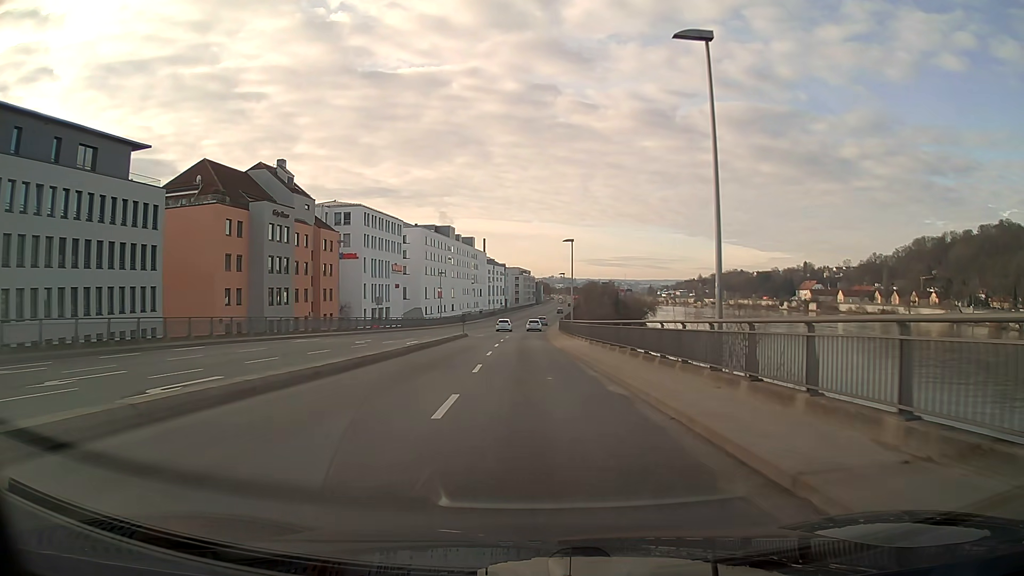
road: primary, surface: asphalt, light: Day
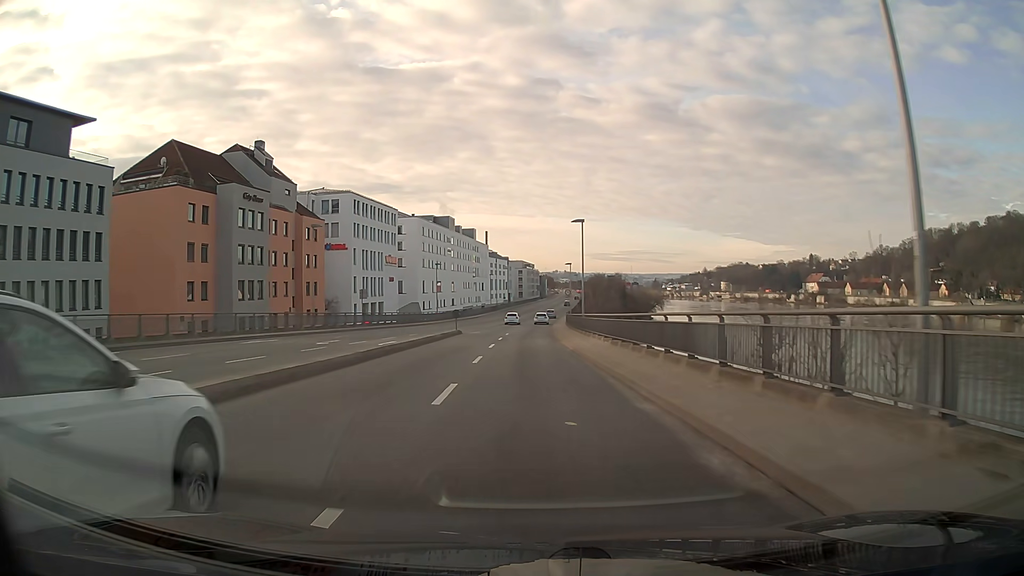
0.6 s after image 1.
(0.0, +7.9) m; 0°
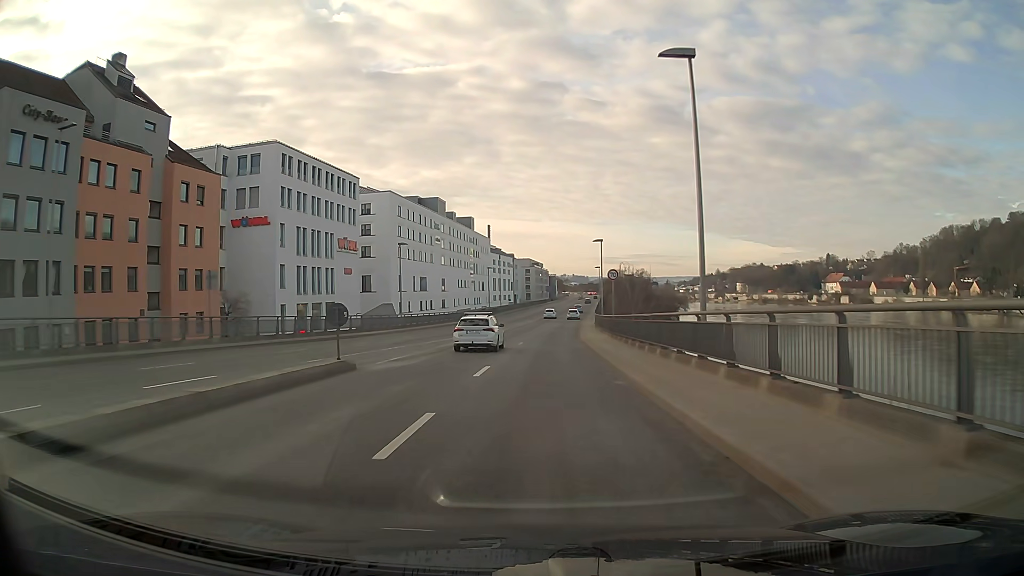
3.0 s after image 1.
(-0.3, +31.2) m; 0°
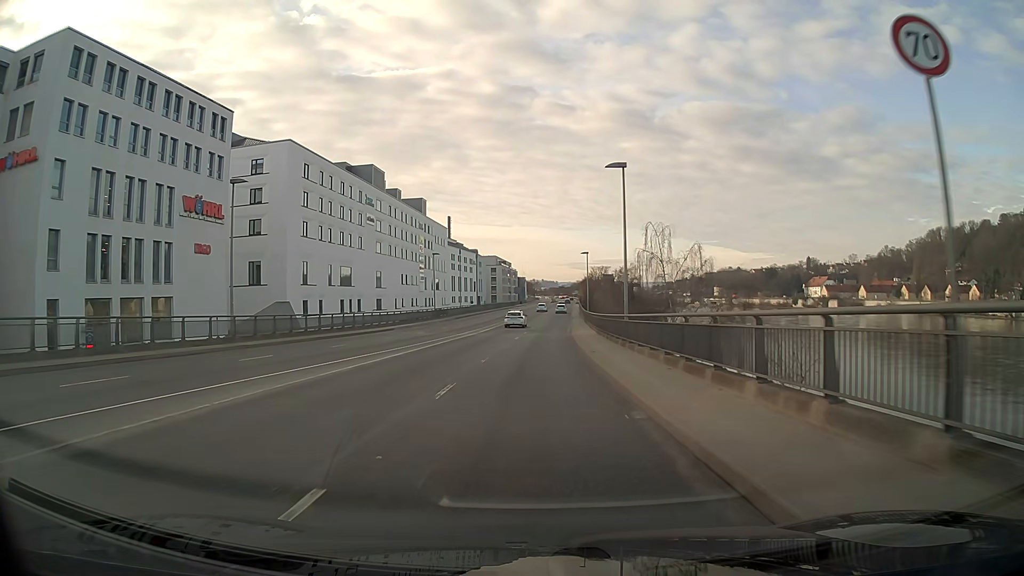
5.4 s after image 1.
(+0.7, +31.2) m; +3°
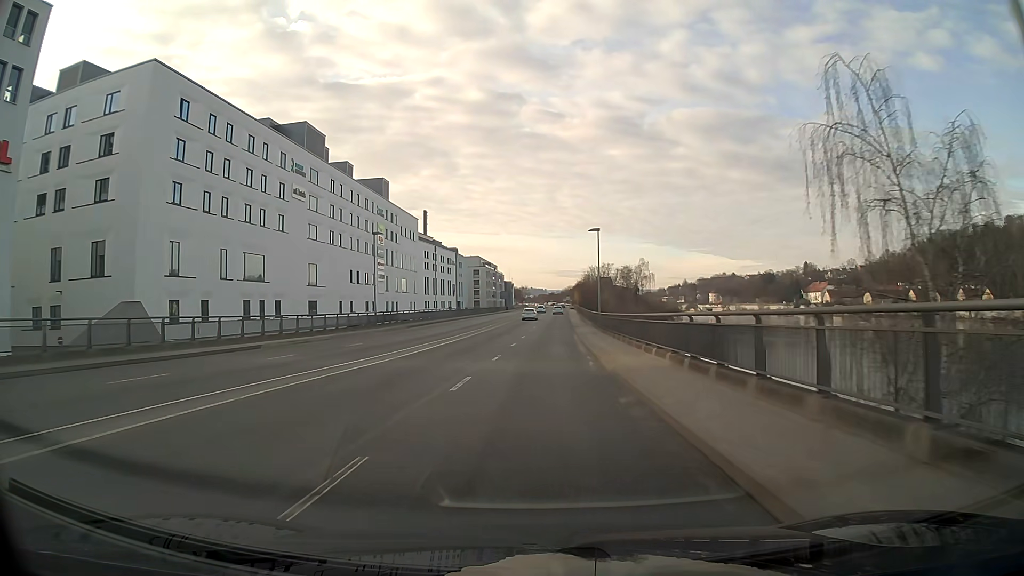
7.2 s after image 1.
(+0.2, +26.0) m; +1°
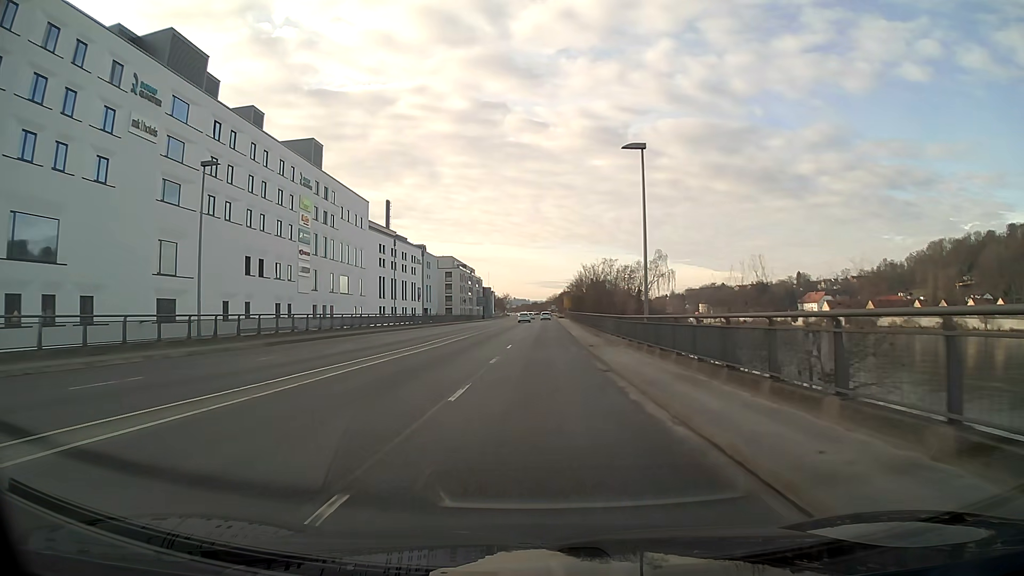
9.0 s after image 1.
(+0.4, +28.7) m; +2°
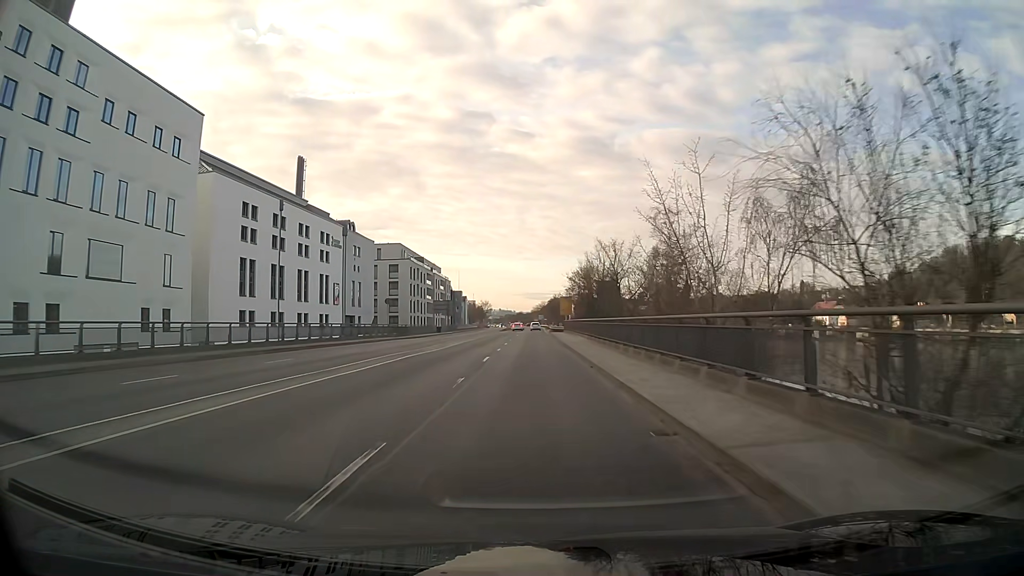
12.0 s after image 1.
(+0.8, +52.0) m; +1°
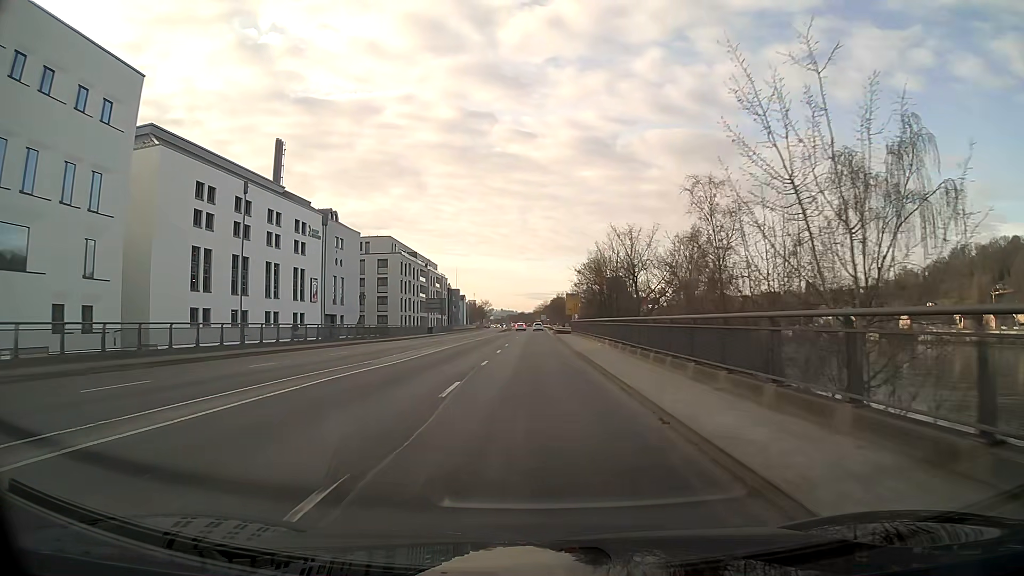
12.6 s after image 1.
(0.0, +10.6) m; 0°
